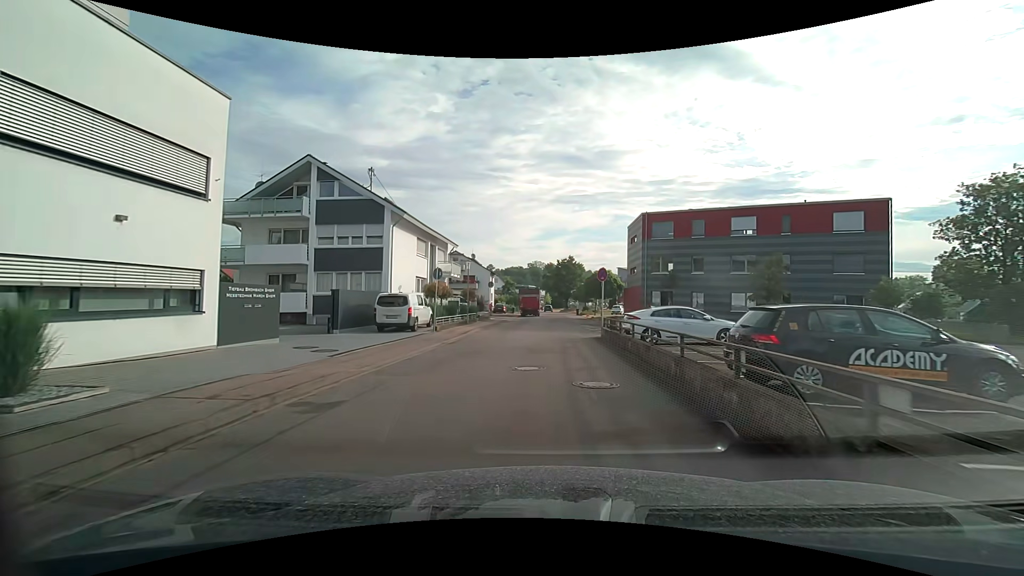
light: Day
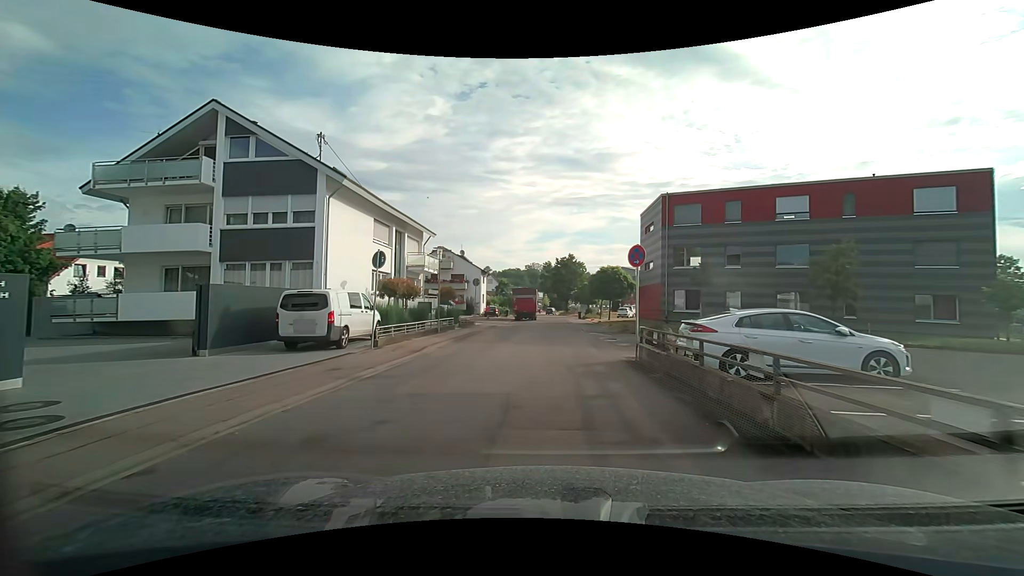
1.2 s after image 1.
(0.0, +8.4) m; 0°
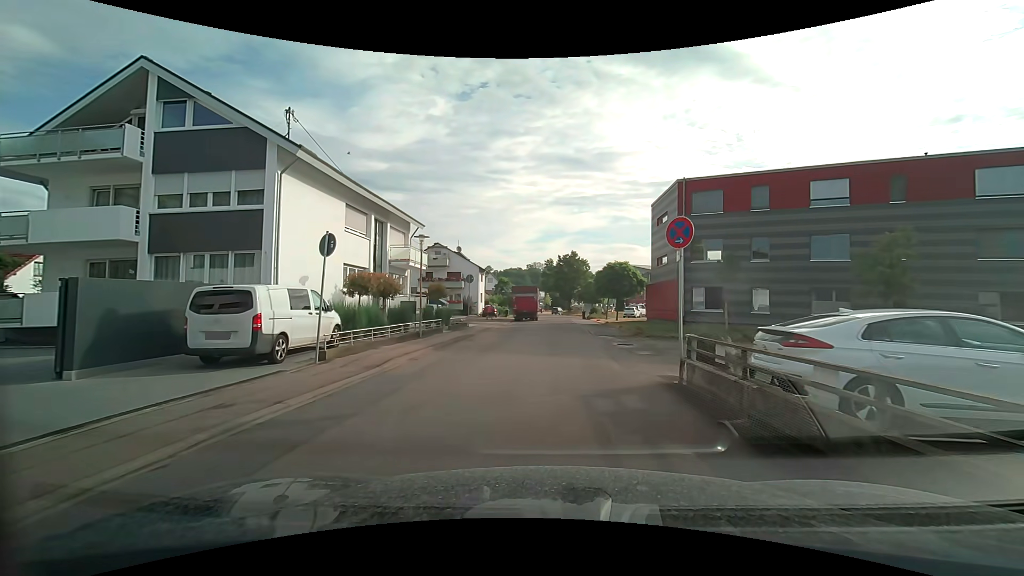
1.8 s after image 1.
(0.0, +3.9) m; 0°
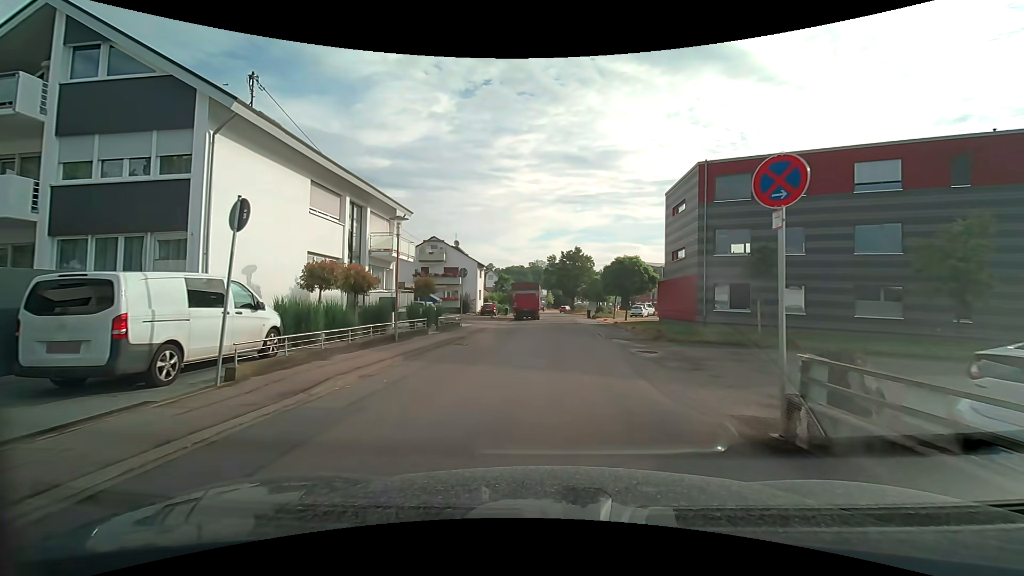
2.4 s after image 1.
(0.0, +3.6) m; 0°
